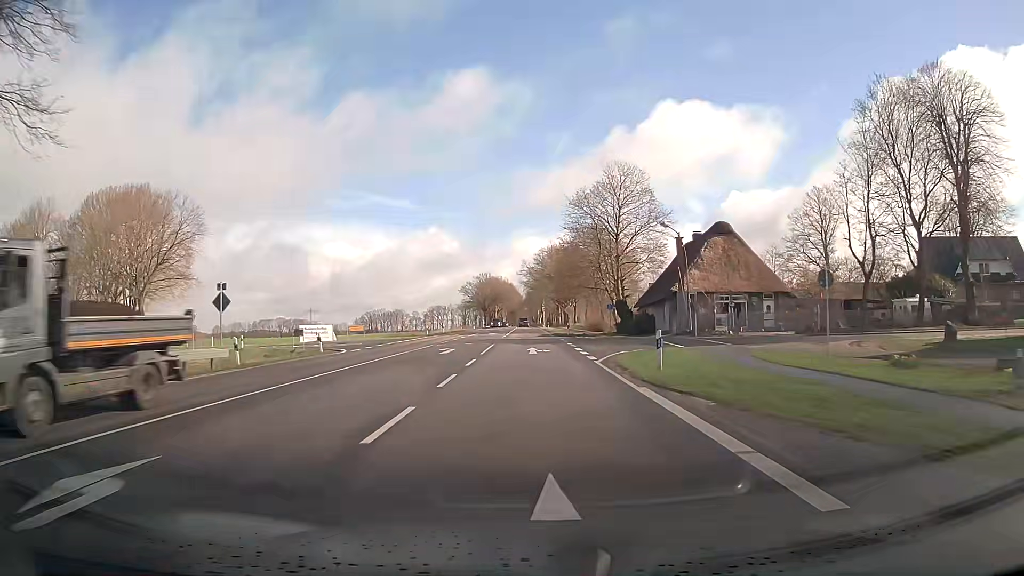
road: primary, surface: asphalt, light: Day
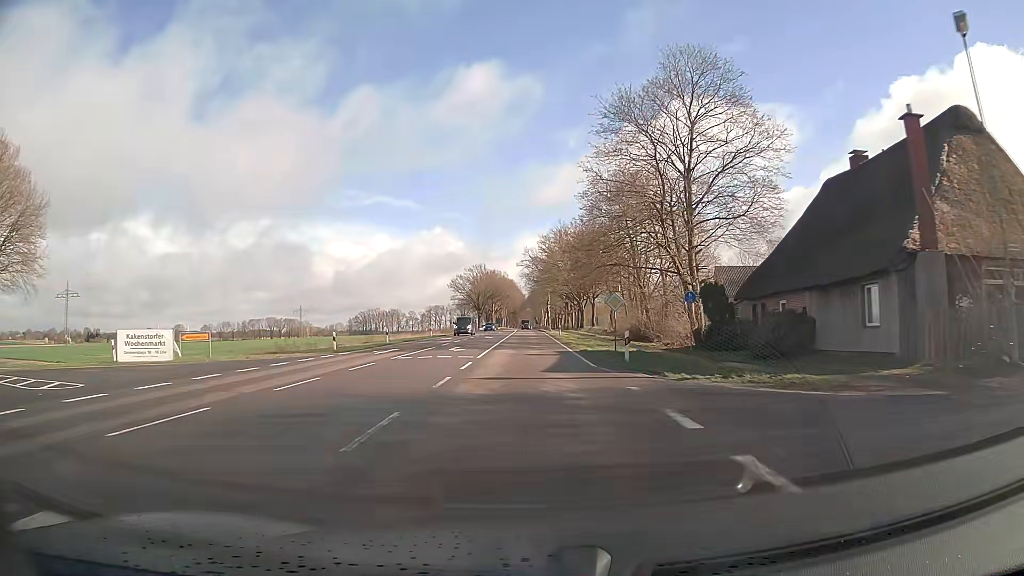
(-0.3, +32.8) m; -1°
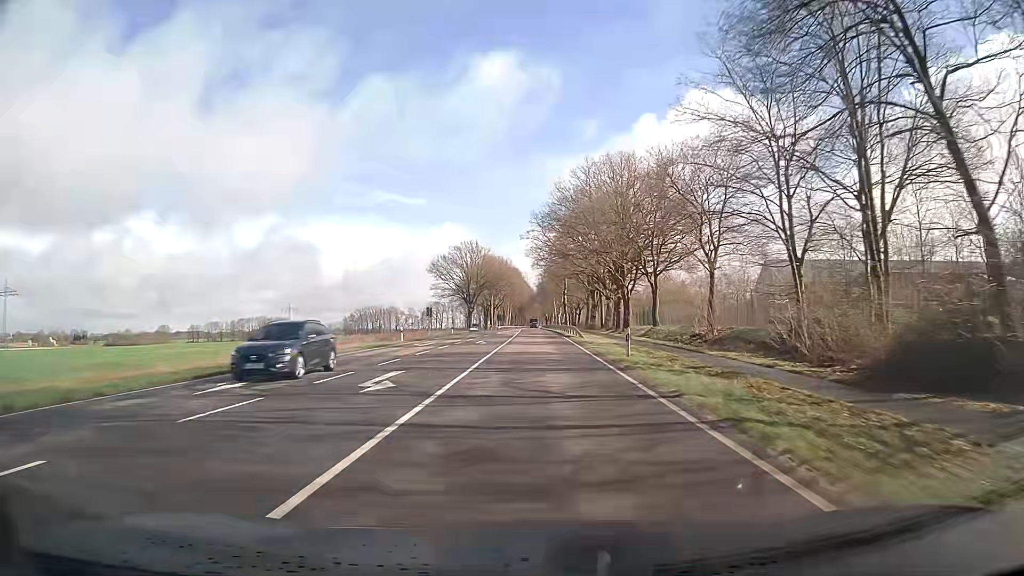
(-0.2, +43.8) m; 0°
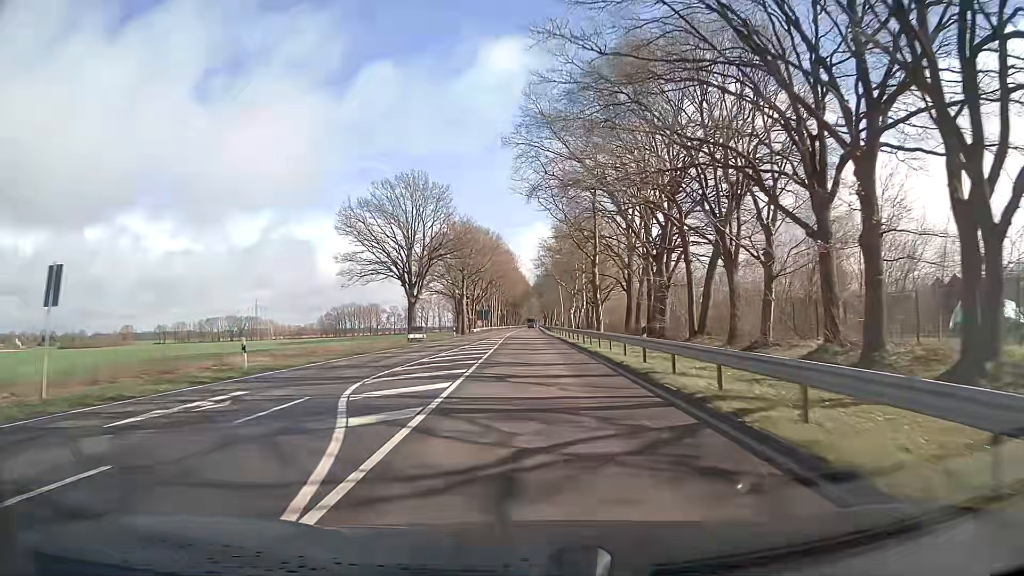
(-0.5, +54.9) m; 0°
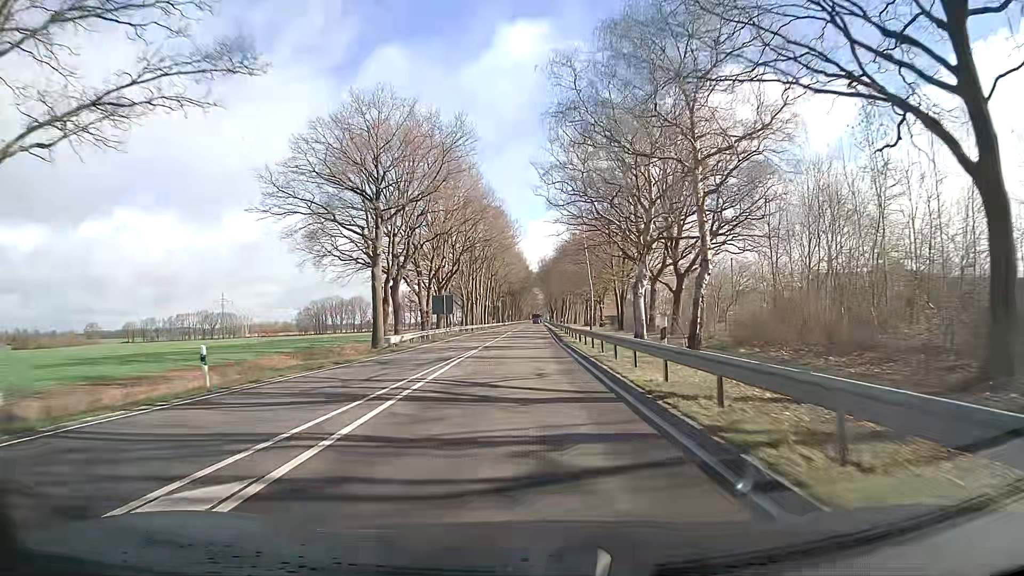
(+0.1, +54.9) m; 0°
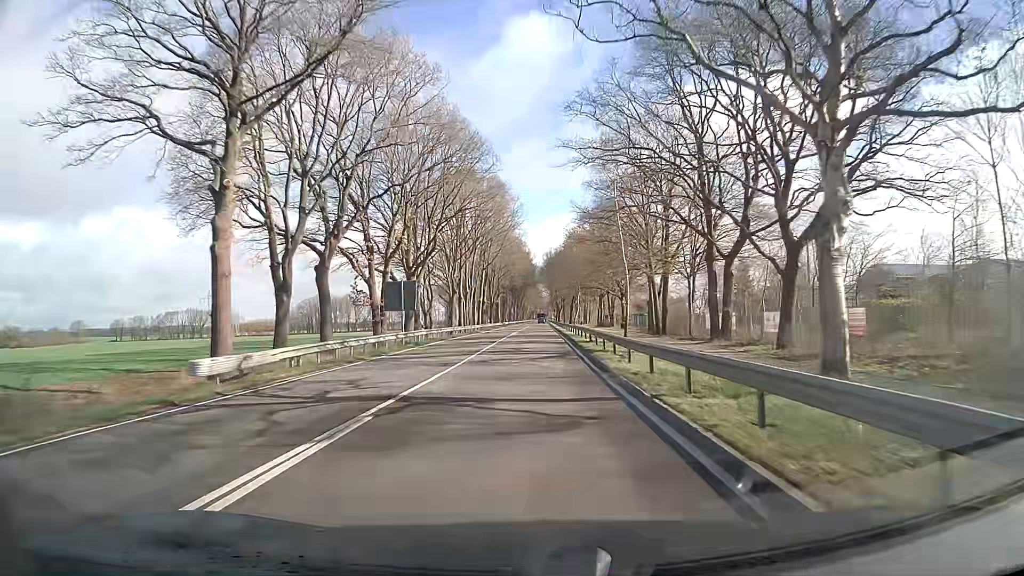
(-0.1, +22.0) m; 0°
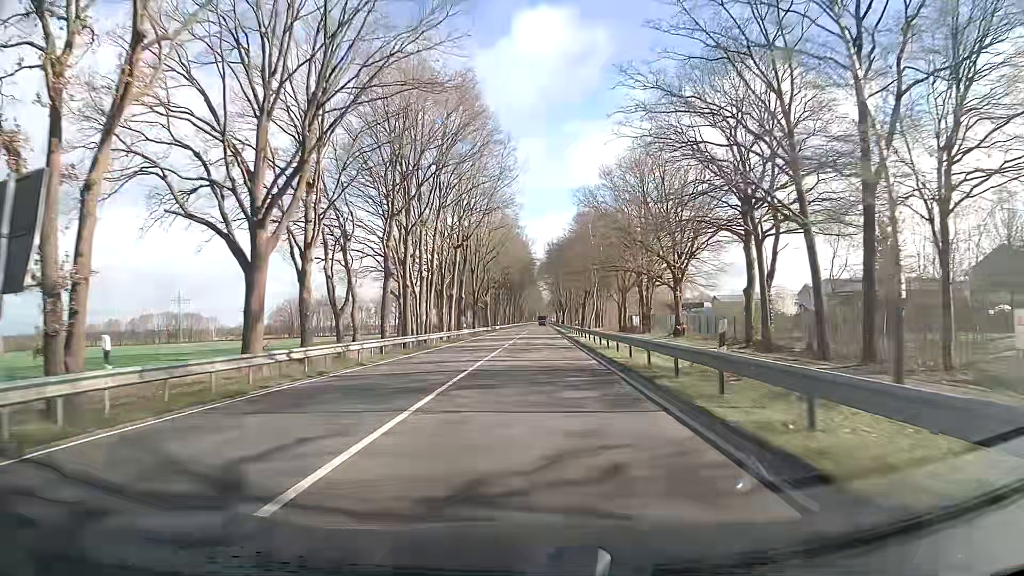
(-0.2, +32.9) m; 0°
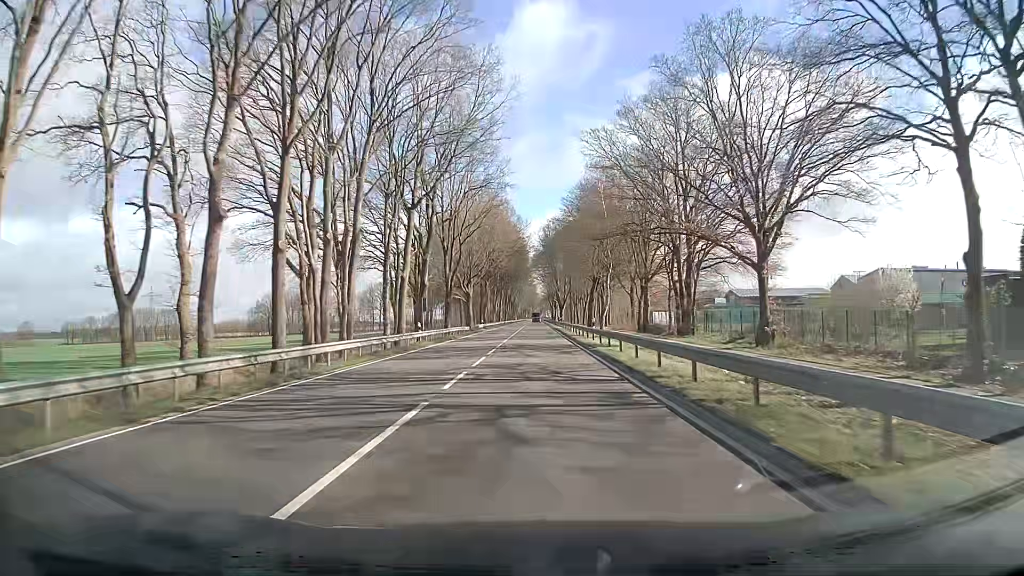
(+0.1, +21.9) m; 0°
(0, +10) (0, +20) (0, +30) (+1, +40) (+1, +50) (+1, +60) (+1, +70) (+1, +80) (+1, +90) (+2, +100) m
